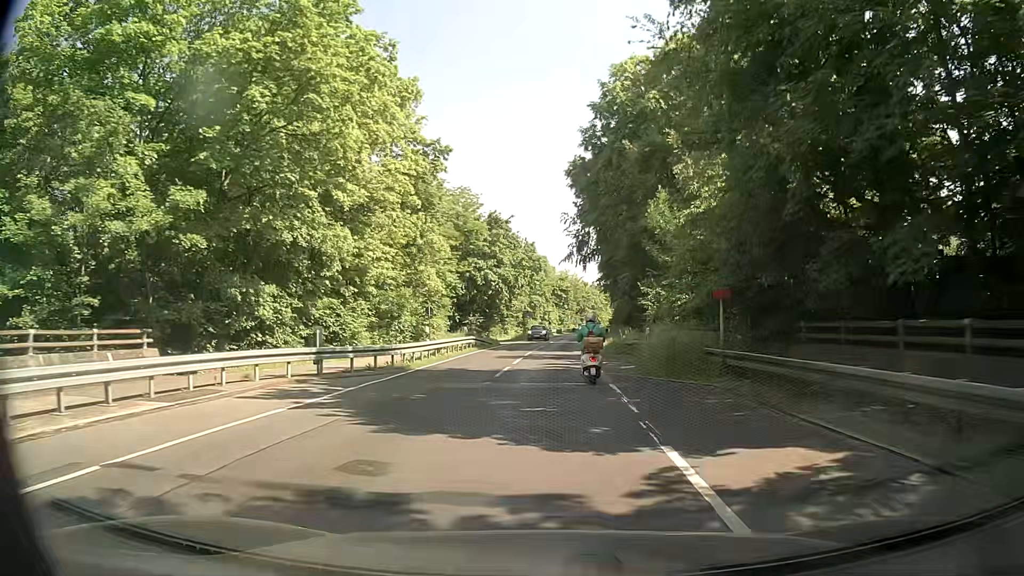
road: secondary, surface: asphalt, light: Day
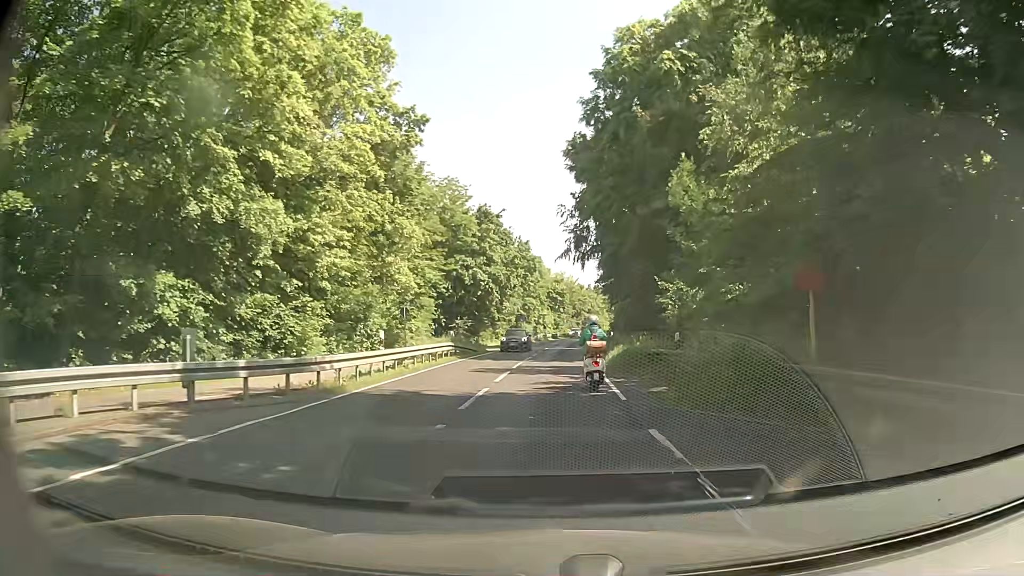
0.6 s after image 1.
(0.0, +6.7) m; 0°
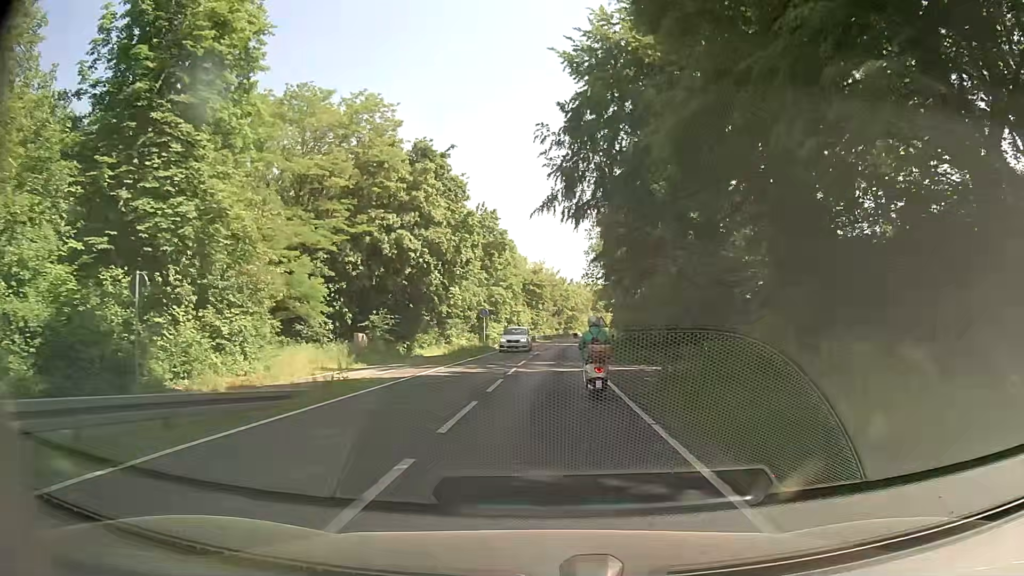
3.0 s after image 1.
(+0.7, +26.3) m; +2°
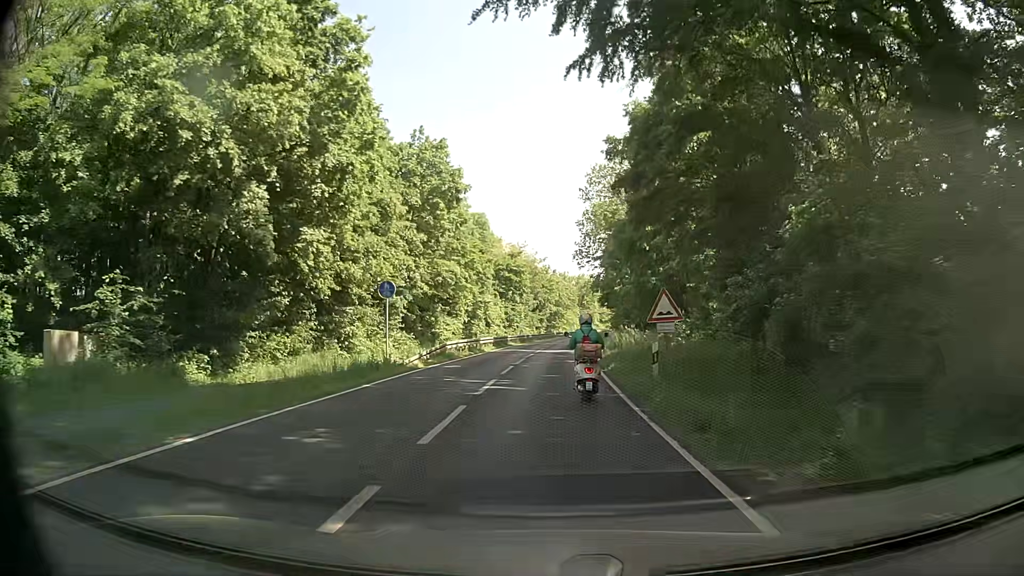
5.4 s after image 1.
(+0.2, +25.6) m; +1°
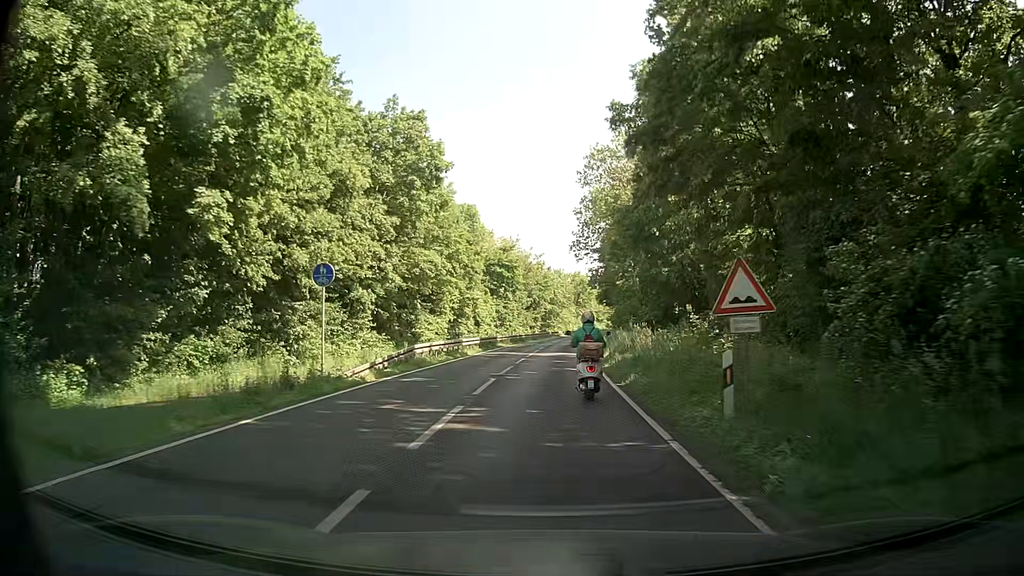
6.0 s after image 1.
(+0.1, +6.3) m; +1°
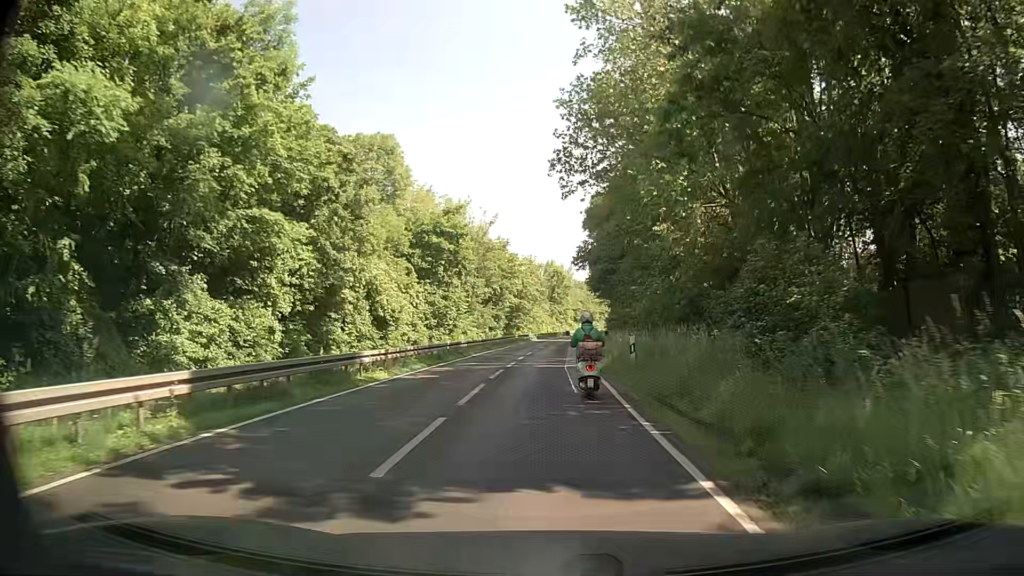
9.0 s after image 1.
(+0.7, +31.3) m; +3°
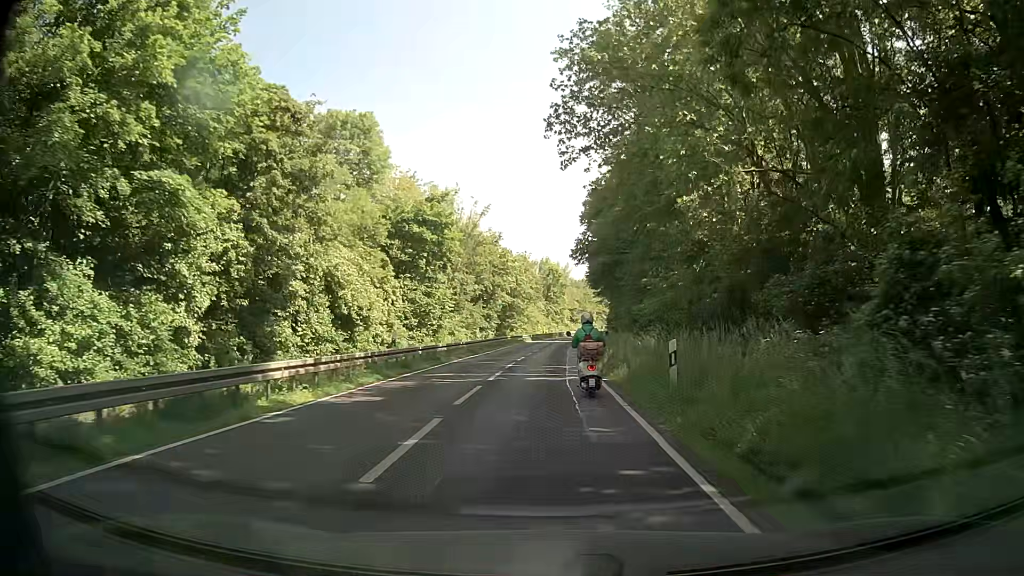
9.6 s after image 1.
(0.0, +6.2) m; 0°
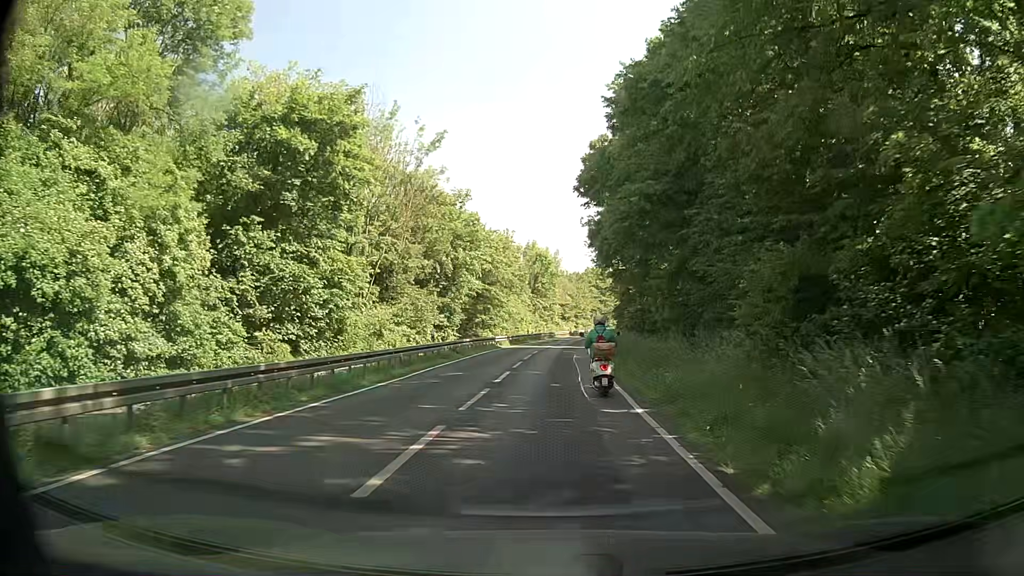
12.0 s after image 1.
(0.0, +24.8) m; 0°
(0, +10) (0, +20) (+1, +30) (+2, +40) (+2, +50) (+3, +60) (+4, +70) (+6, +80) (+7, +90) (+9, +100) m
